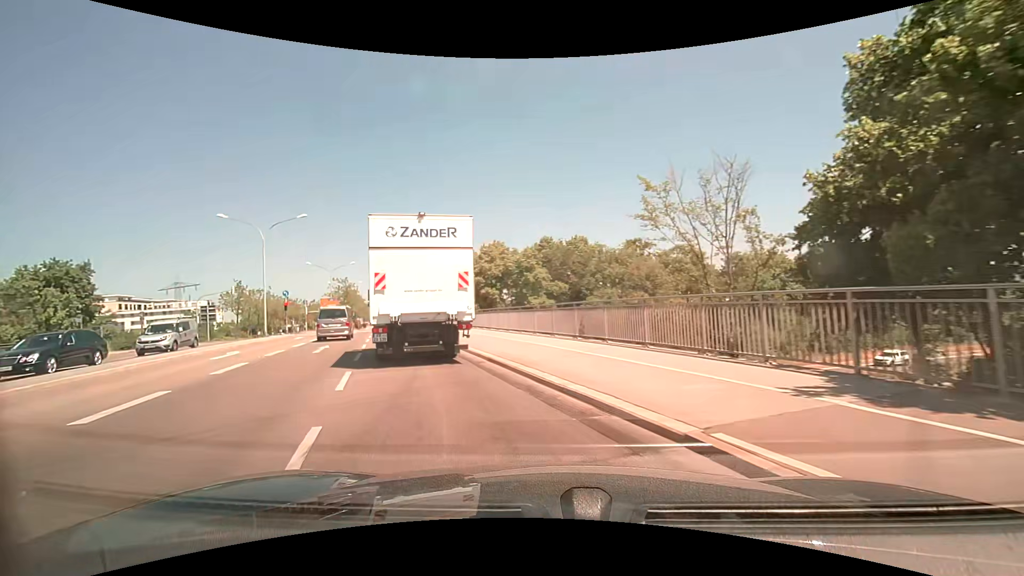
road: primary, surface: asphalt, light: Day
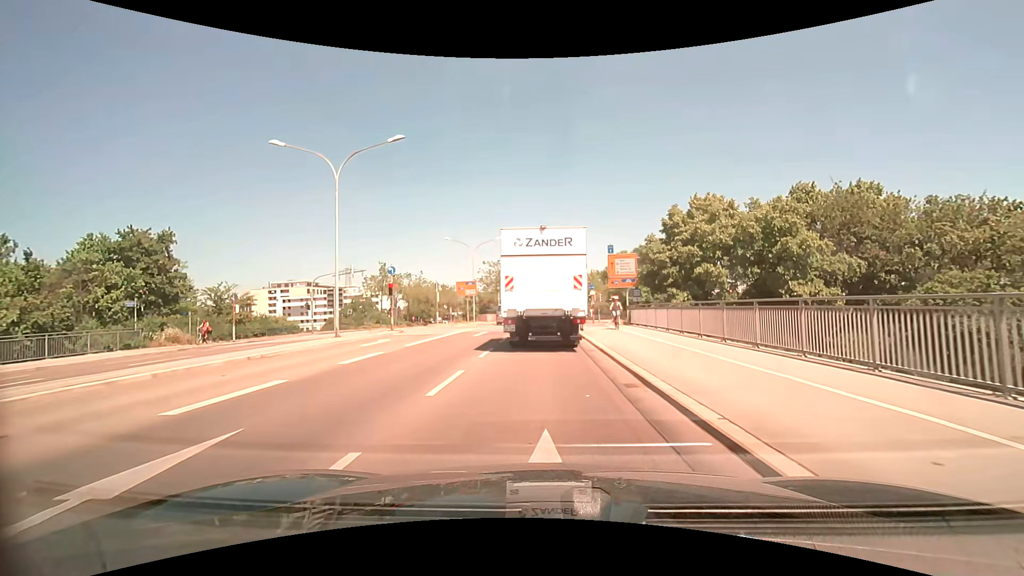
(-4.8, +19.4) m; -19°
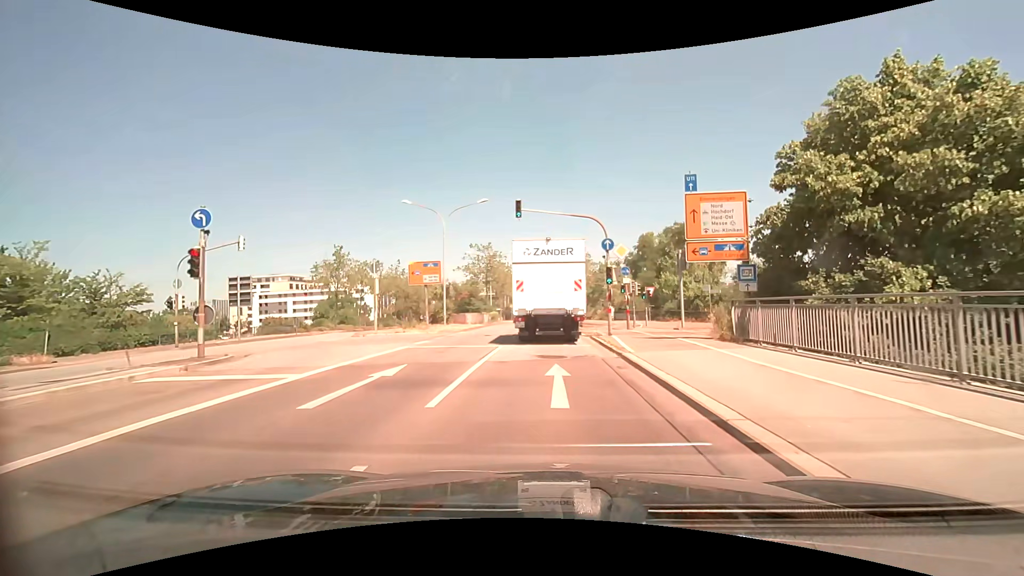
(-0.1, +18.7) m; 0°
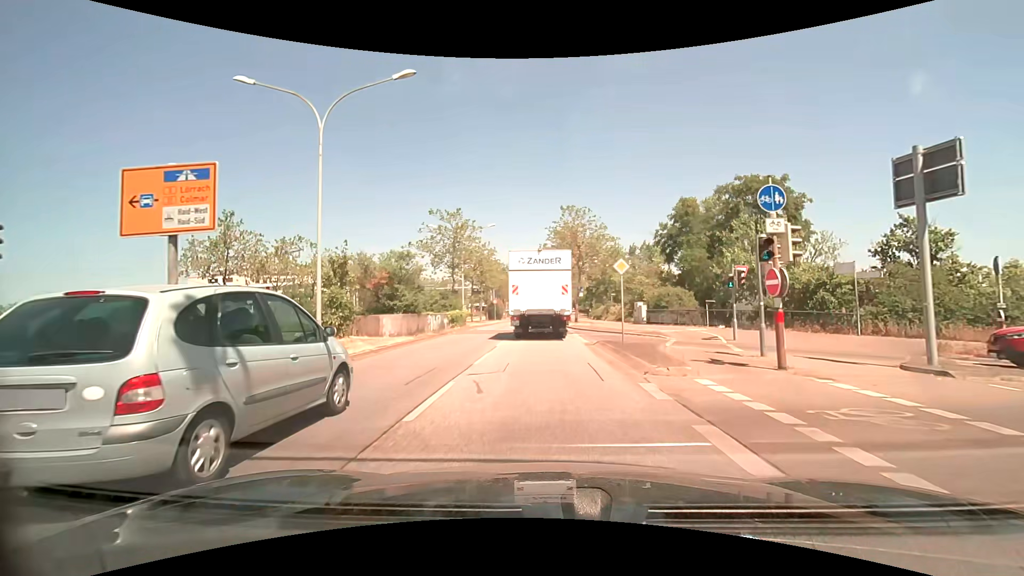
(+0.2, +20.8) m; +1°
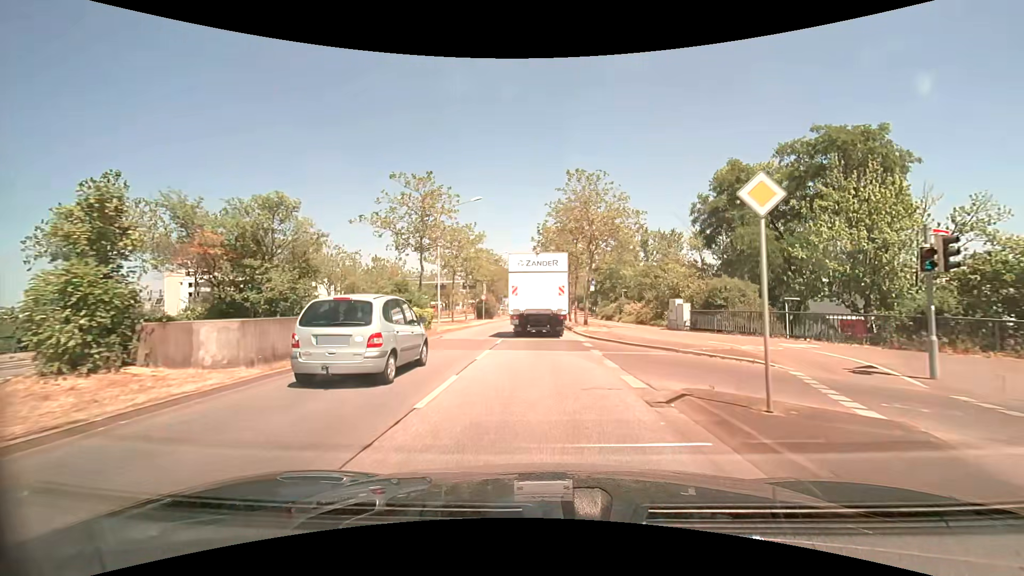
(0.0, +11.2) m; 0°
(0, +10) (0, +20) (0, +30) (0, +40) (0, +50) (0, +60) (0, +70) (0, +80) (0, +90) (0, +100) m
